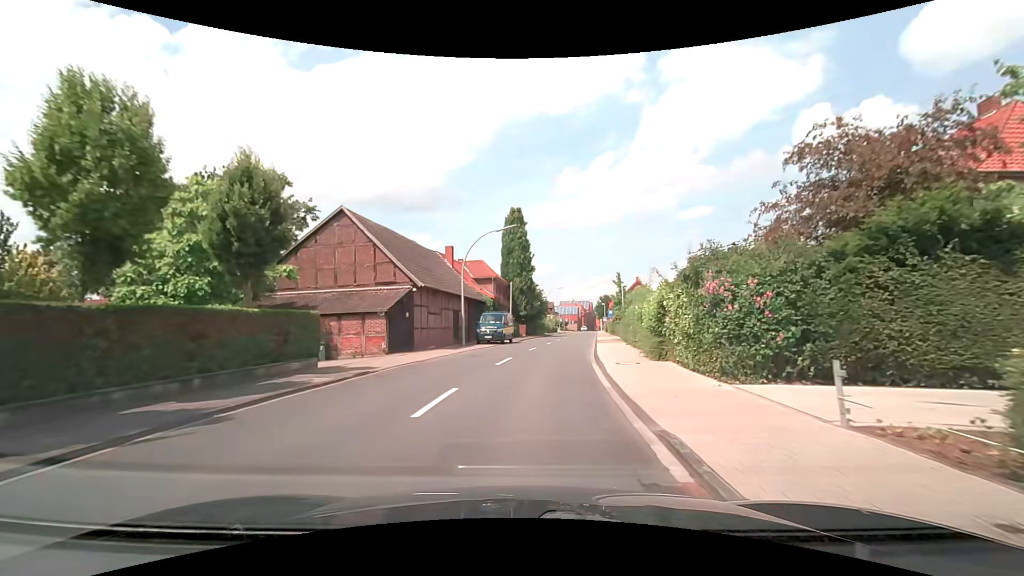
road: secondary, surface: asphalt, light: Day
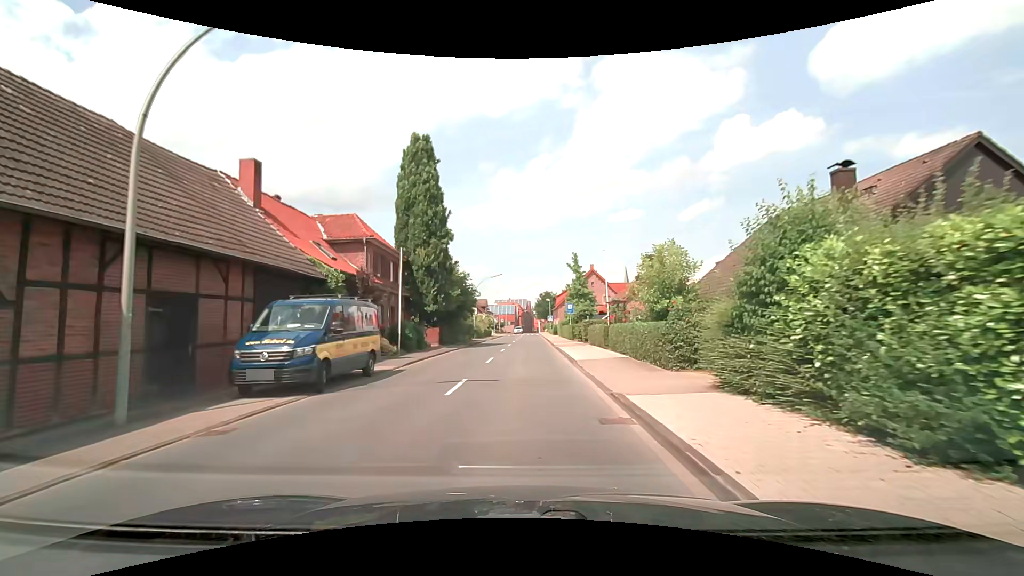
(+1.6, +23.8) m; +8°
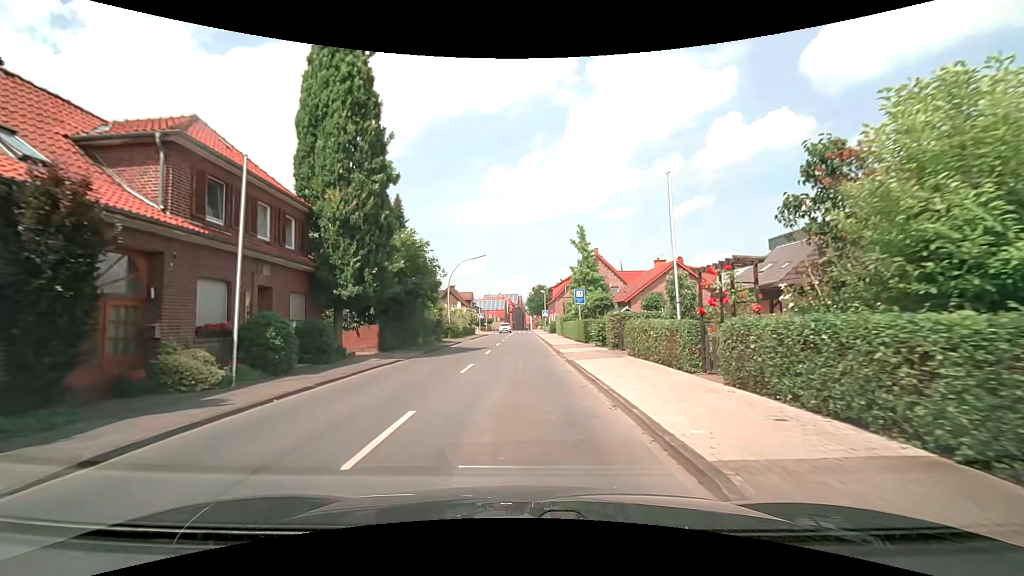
(+0.1, +14.3) m; +1°
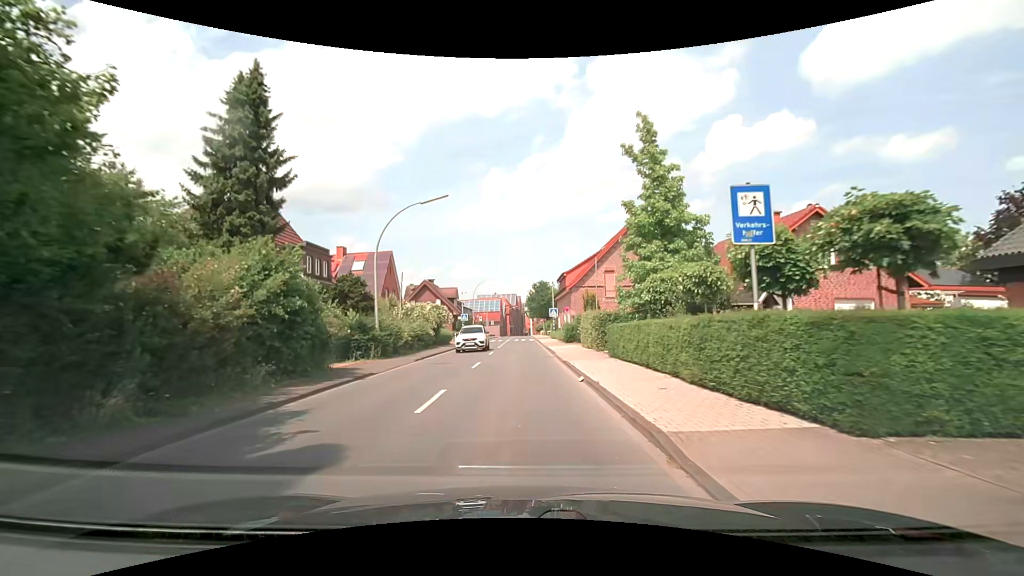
(0.0, +23.5) m; 0°
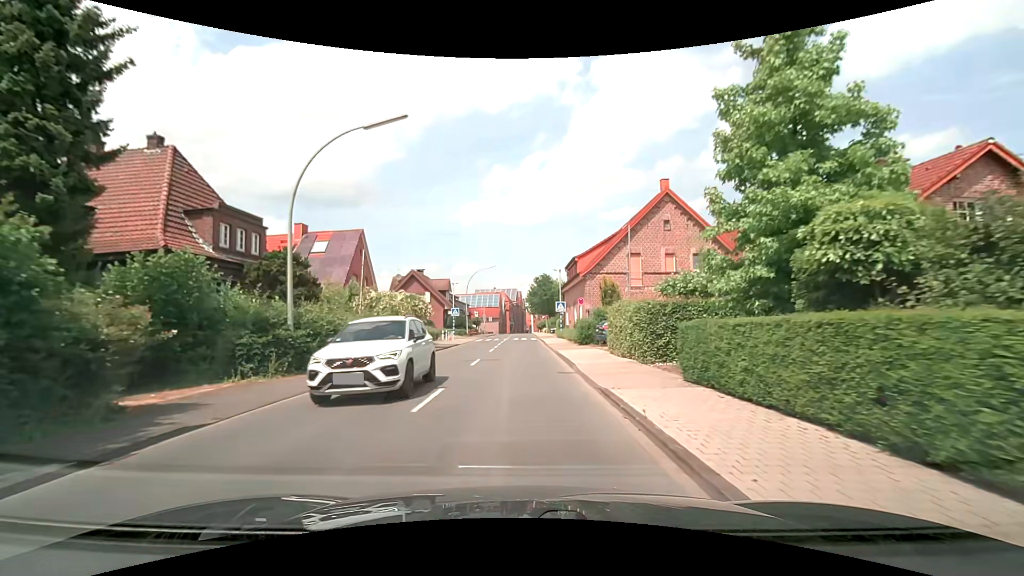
(0.0, +9.3) m; 0°
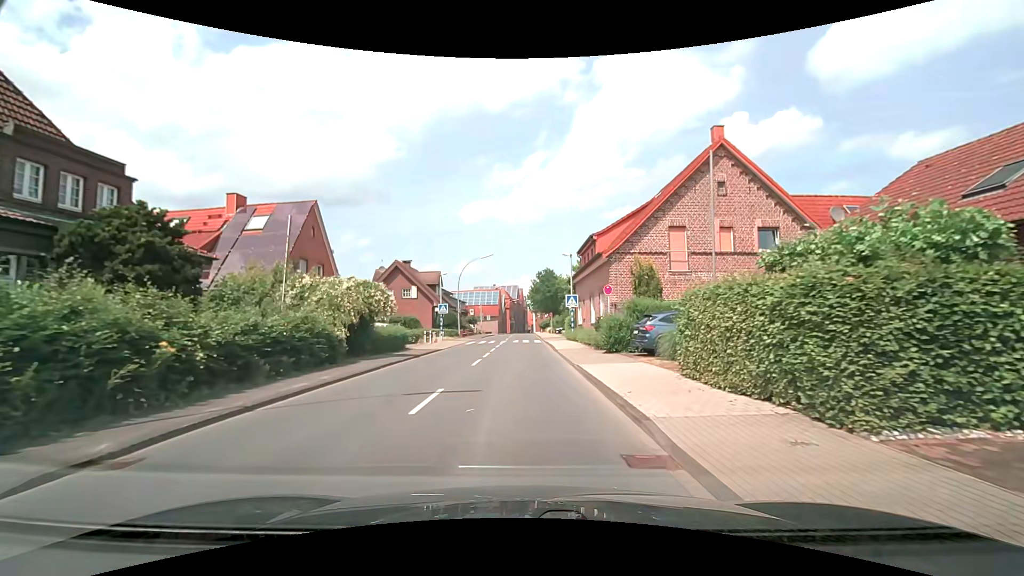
(0.0, +9.3) m; 0°
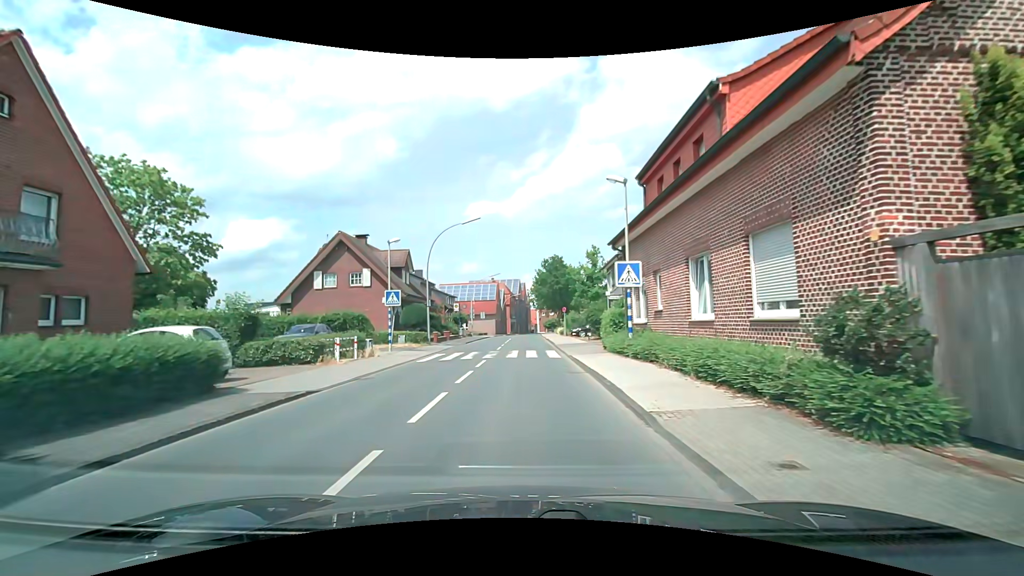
(-0.1, +18.6) m; 0°
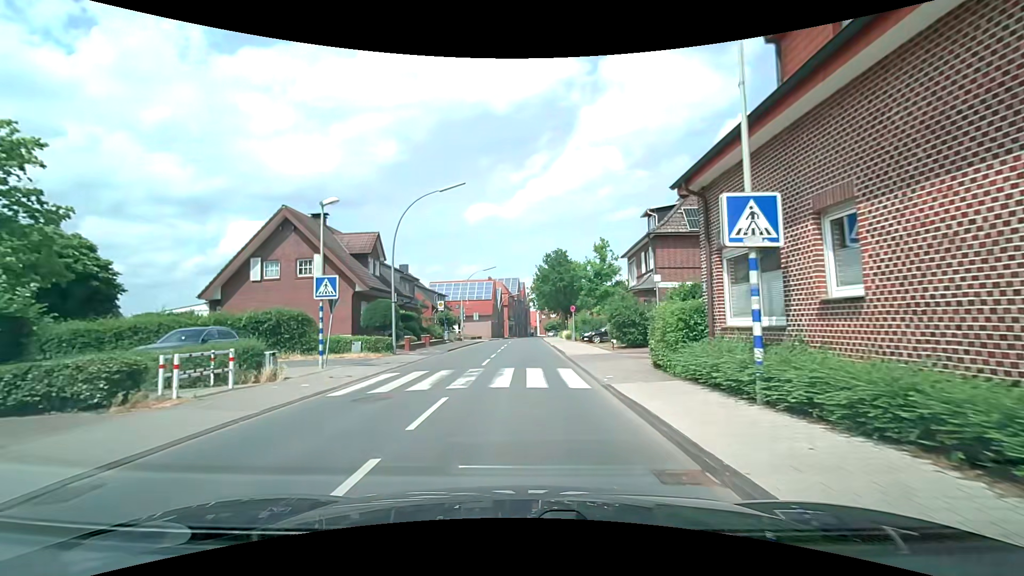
(0.0, +9.3) m; -1°
(0, +10) (0, +20) (+1, +30) (+1, +40) (+1, +50) (+2, +60) (+2, +70) (+3, +80) (+4, +90) (+5, +100) m
